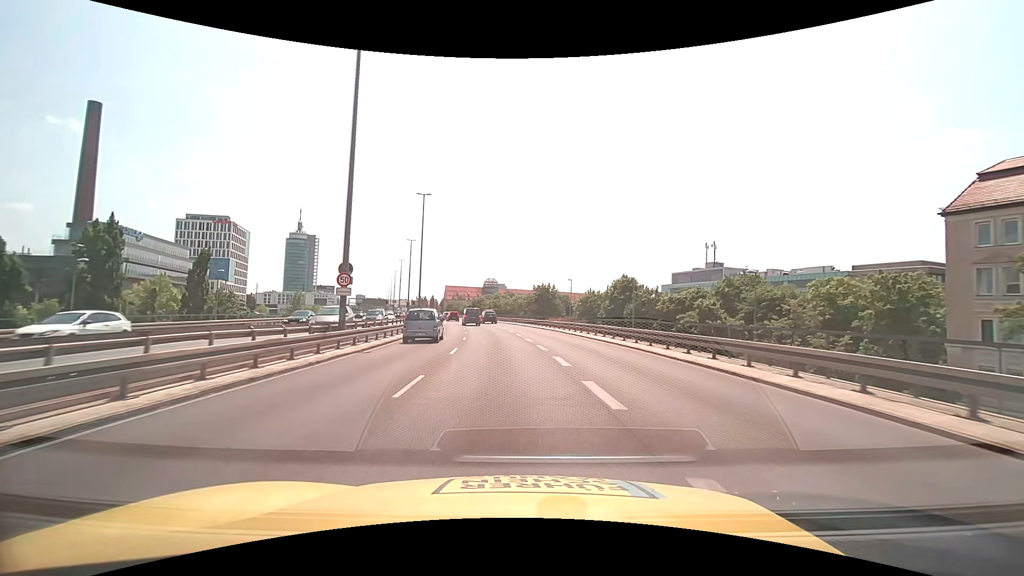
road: trunk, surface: asphalt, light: Day
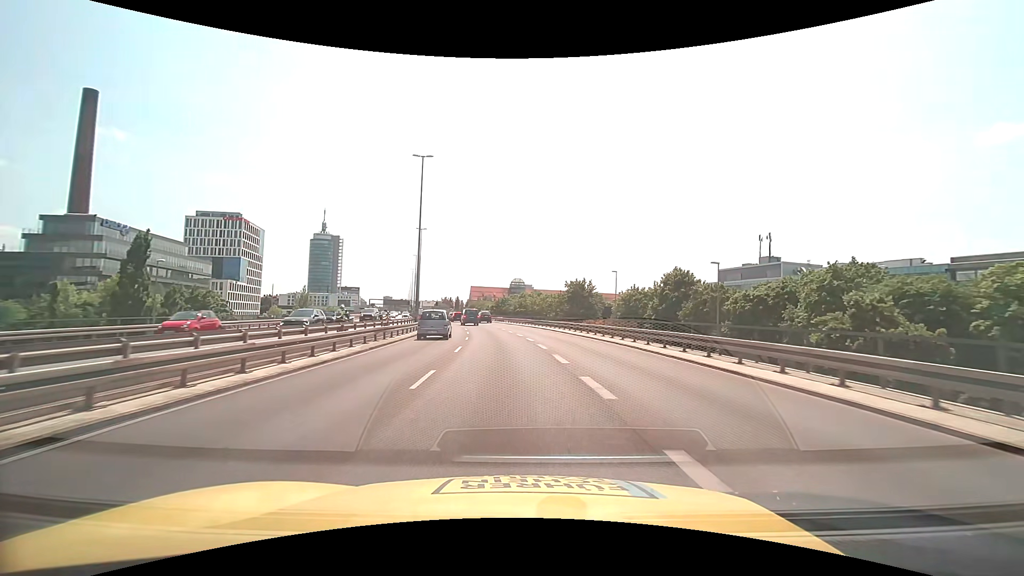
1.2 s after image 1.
(-0.4, +17.1) m; -3°
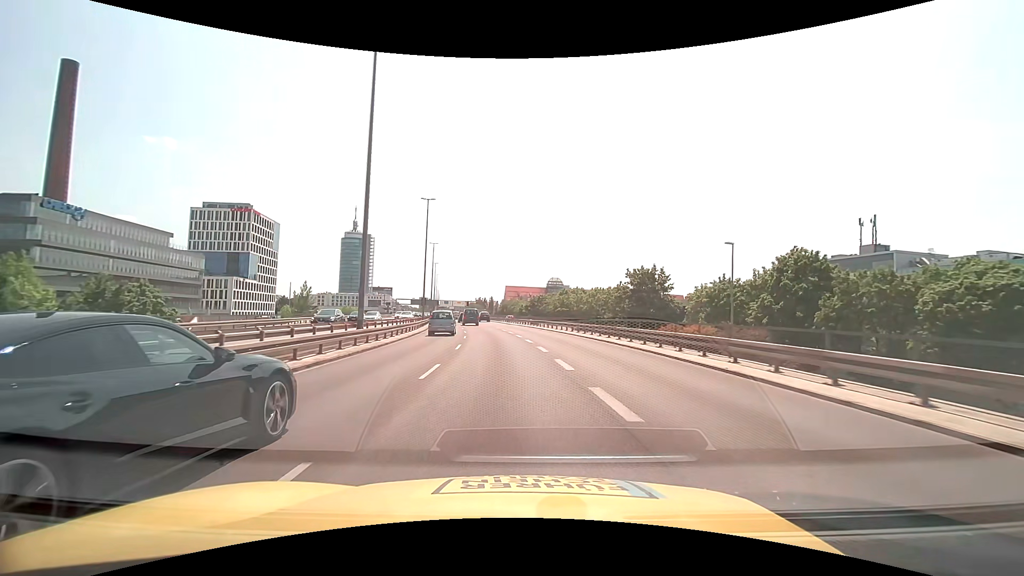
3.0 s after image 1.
(-0.8, +25.6) m; -4°
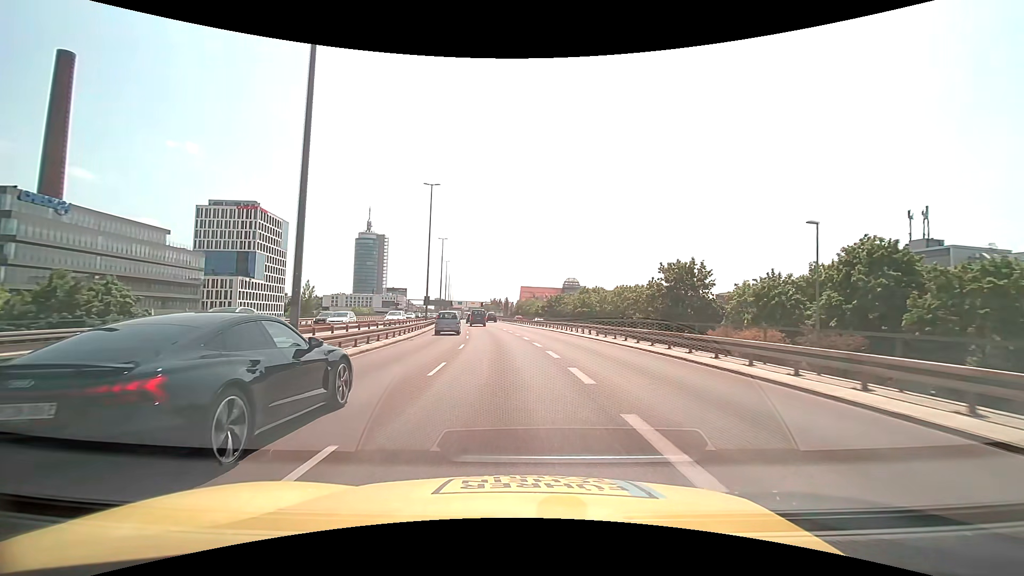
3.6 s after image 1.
(-0.1, +8.5) m; -2°
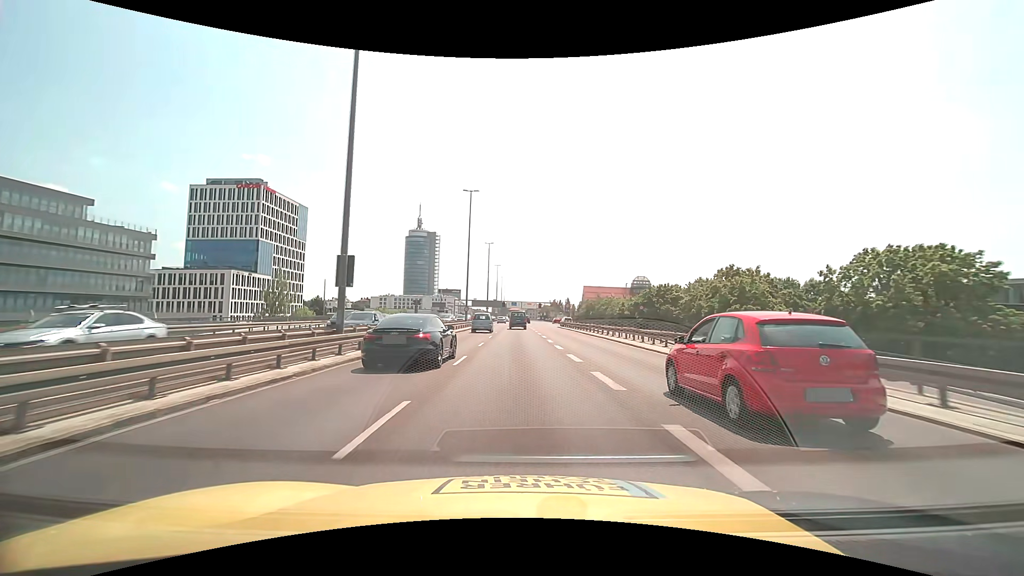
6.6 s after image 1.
(-2.9, +42.5) m; -7°
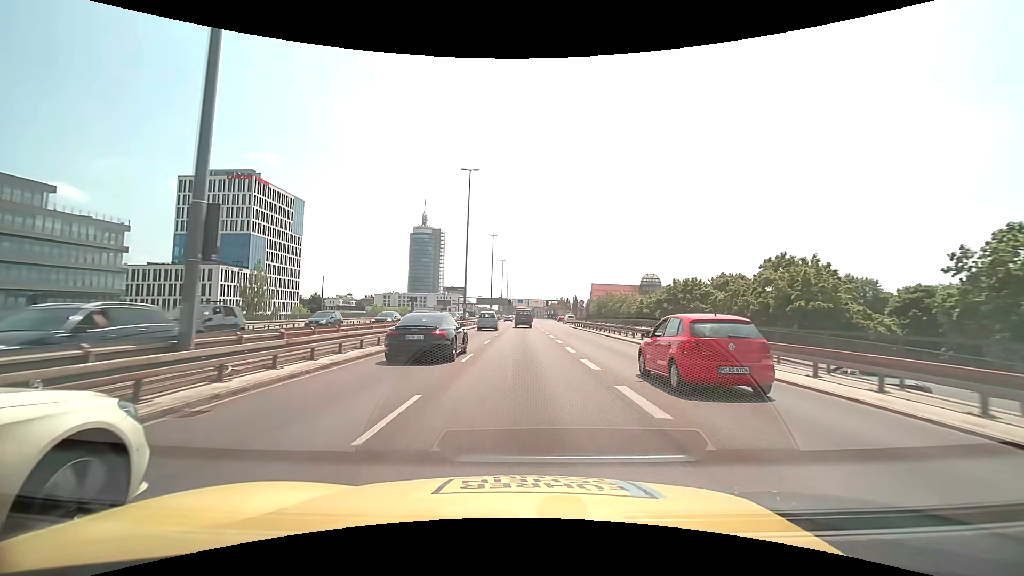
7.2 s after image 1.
(-0.1, +8.5) m; -1°
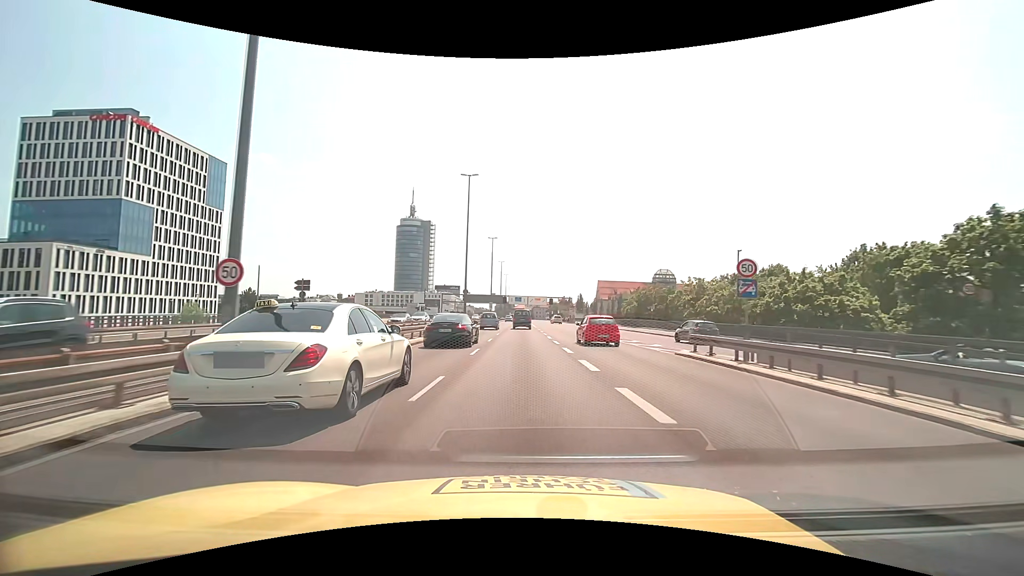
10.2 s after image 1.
(0.0, +42.6) m; 0°
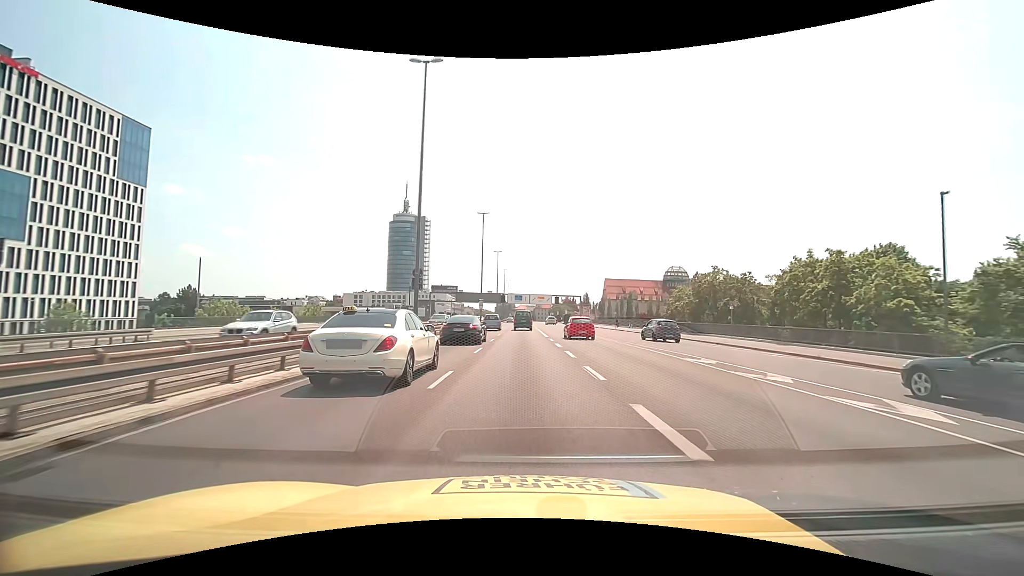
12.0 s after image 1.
(0.0, +25.5) m; 0°
(0, +10) (0, +20) (0, +30) (0, +40) (0, +50) (0, +60) (0, +70) (0, +80) (0, +90) (0, +100) m
